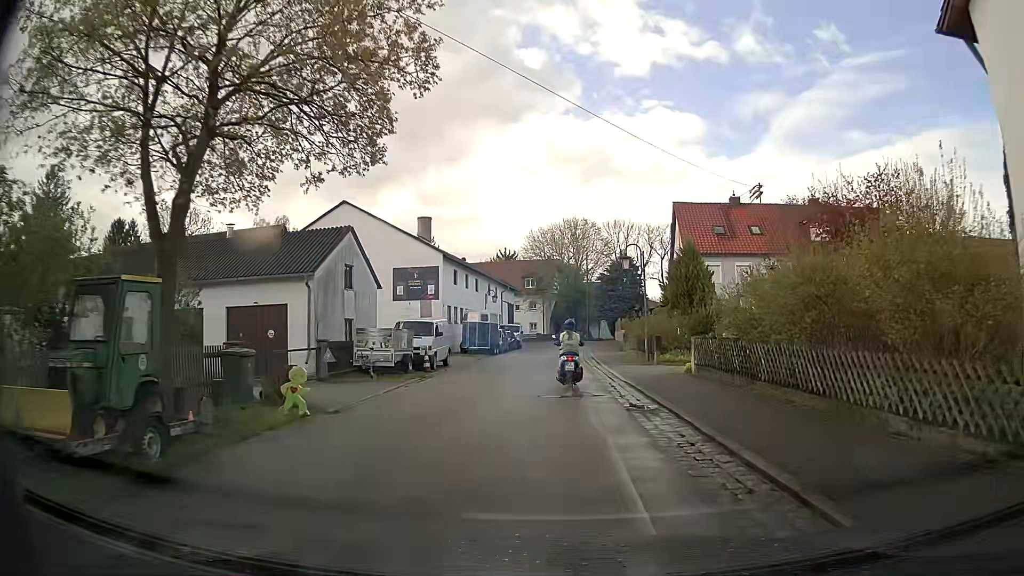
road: residential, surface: asphalt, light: Day
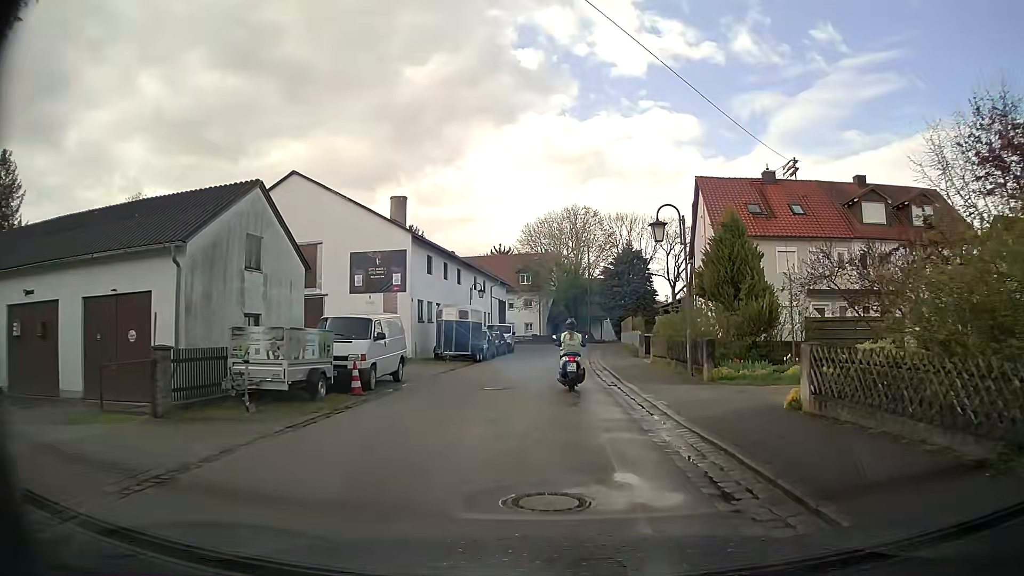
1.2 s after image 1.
(0.0, +8.7) m; 0°
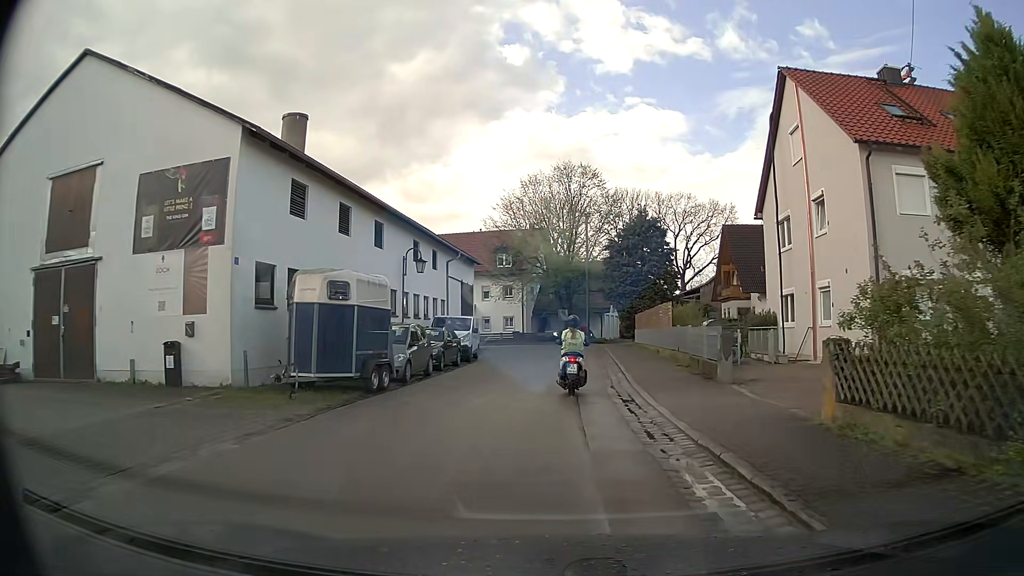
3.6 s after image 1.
(+0.1, +17.8) m; +1°
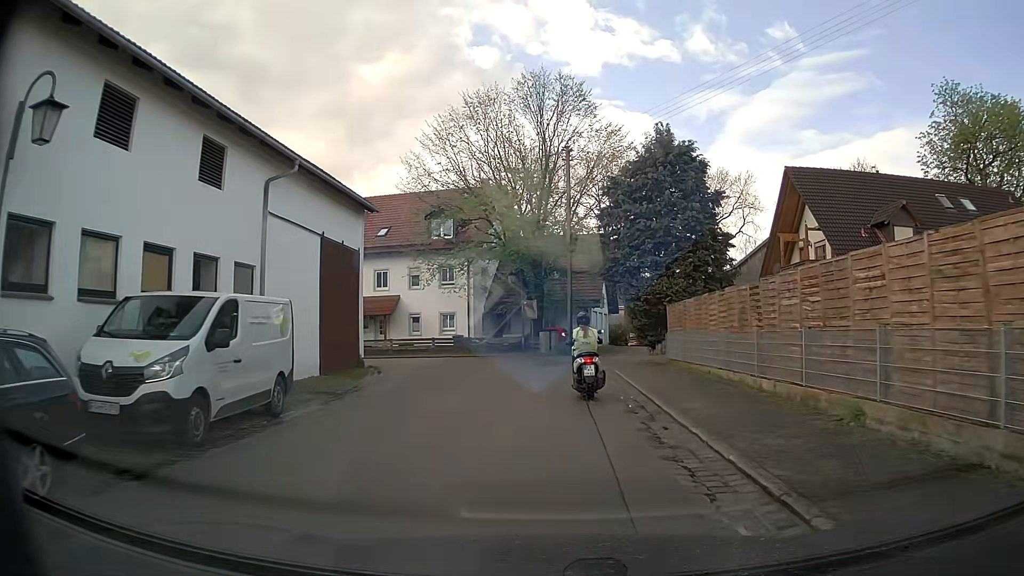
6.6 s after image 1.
(+0.4, +21.1) m; +2°
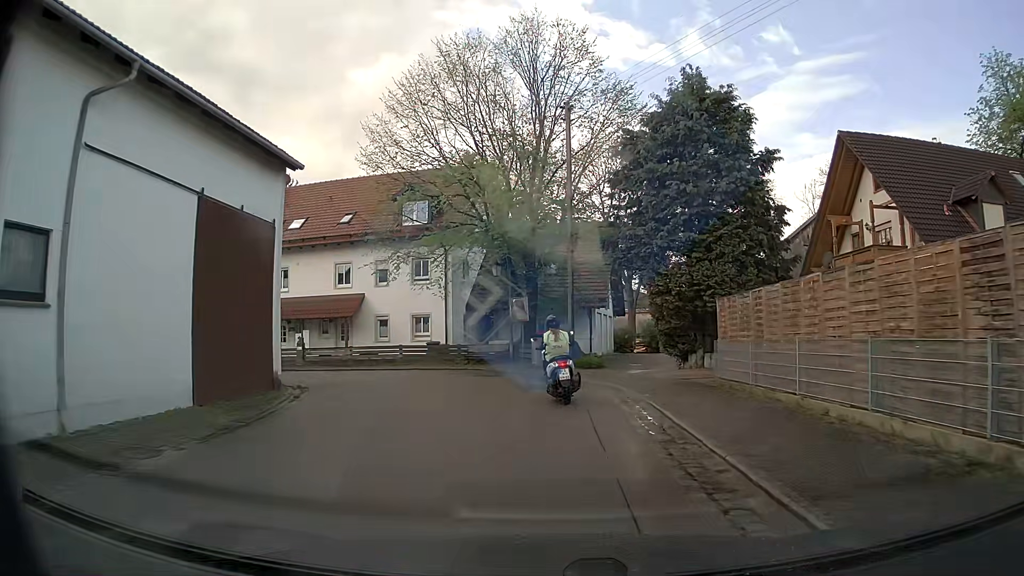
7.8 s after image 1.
(+0.1, +7.4) m; +2°
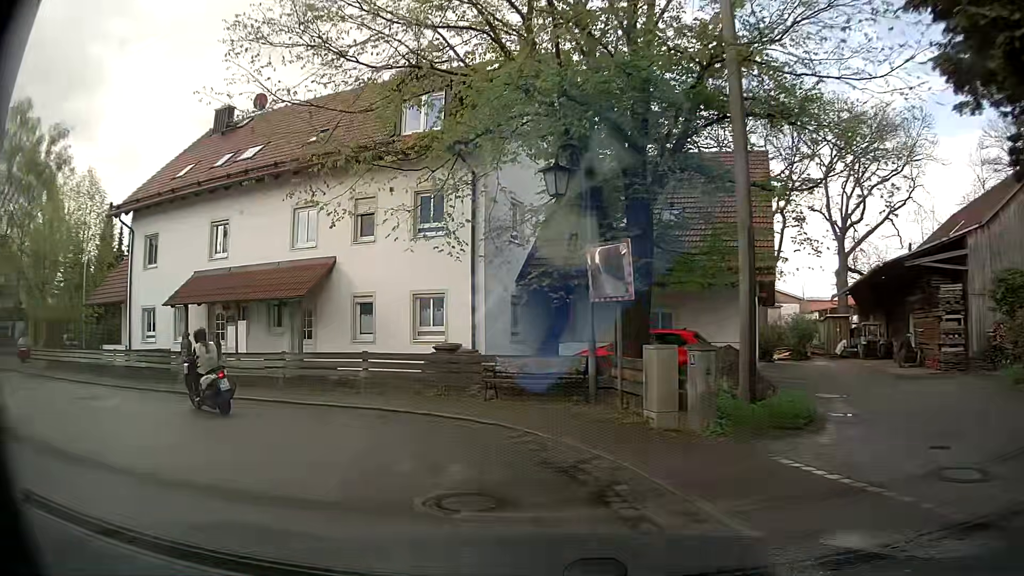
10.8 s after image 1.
(-0.5, +16.1) m; -9°
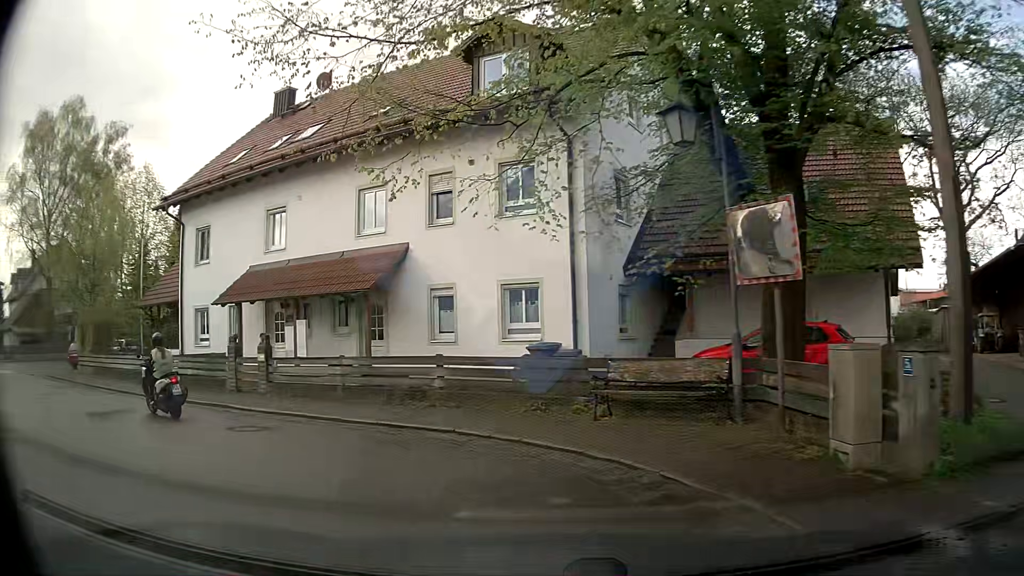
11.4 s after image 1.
(-0.2, +3.1) m; -8°
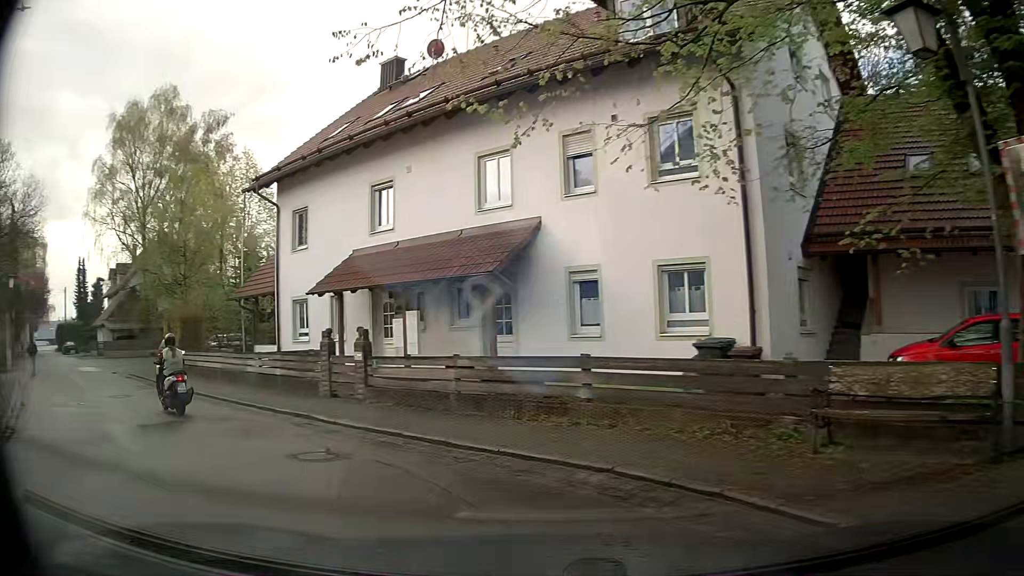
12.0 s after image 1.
(-0.3, +3.1) m; -10°
